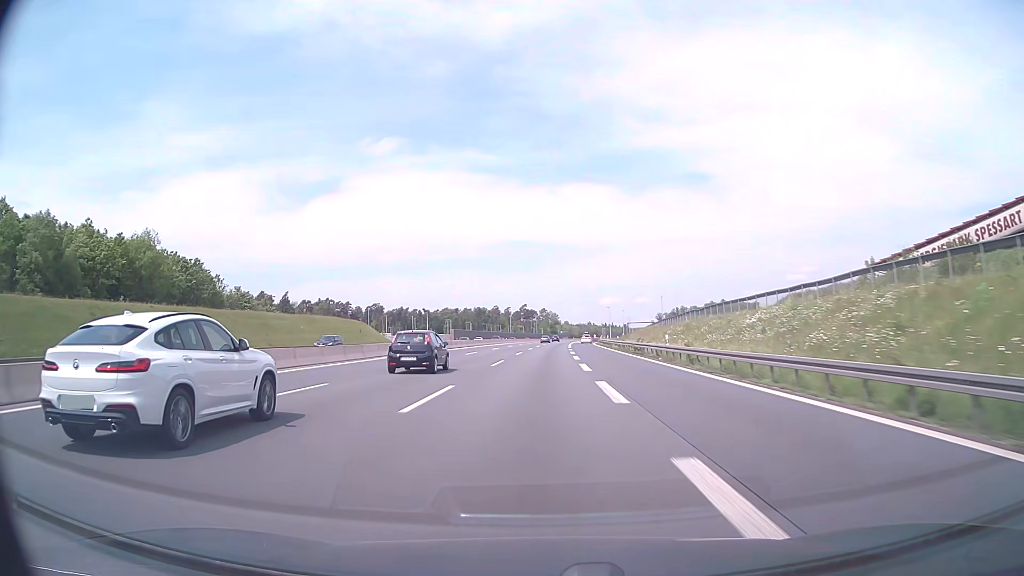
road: motorway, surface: asphalt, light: Day
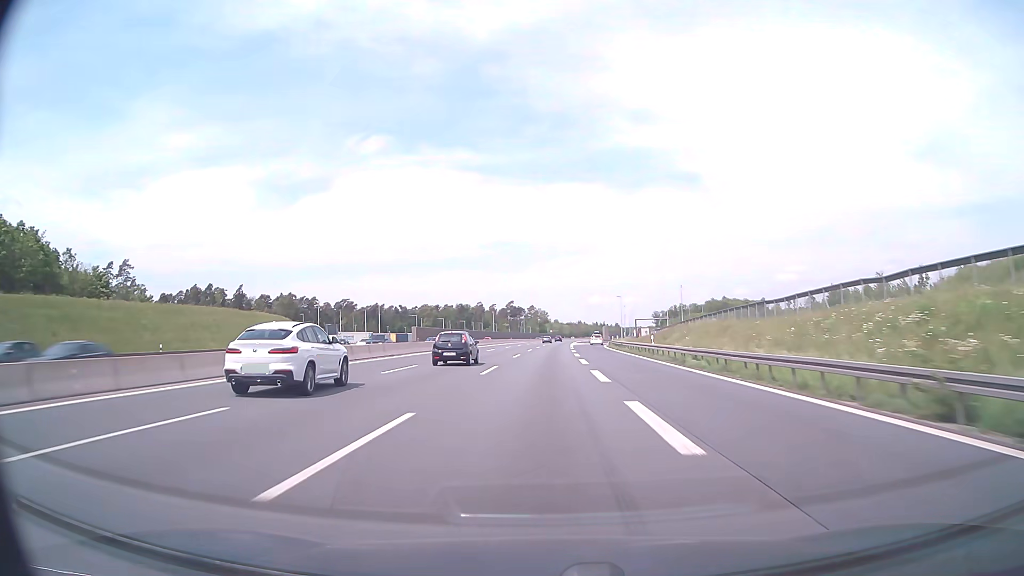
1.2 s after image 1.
(+0.3, +41.3) m; +1°
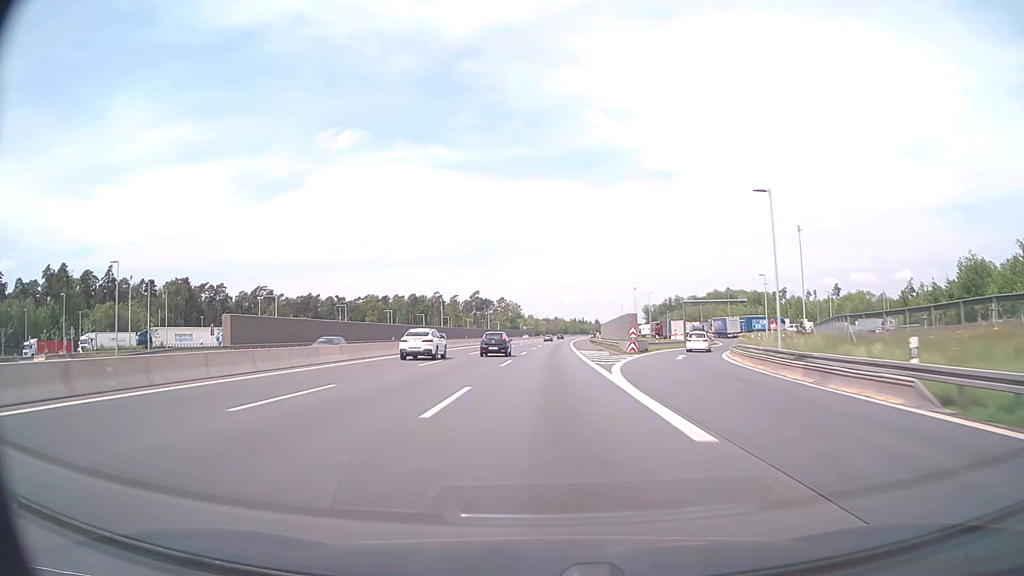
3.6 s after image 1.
(+1.4, +82.7) m; +2°
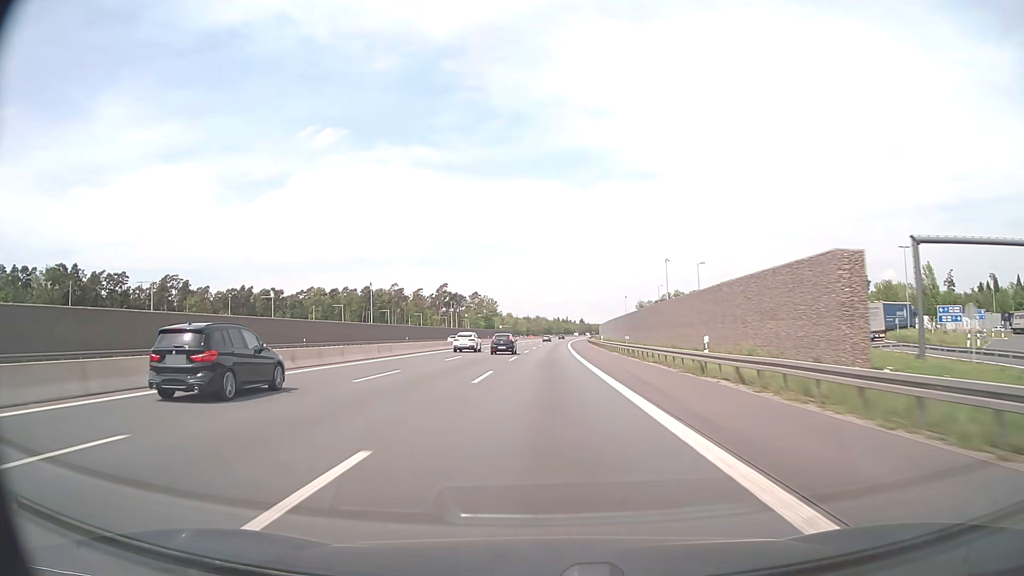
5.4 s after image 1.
(+0.9, +62.0) m; +2°
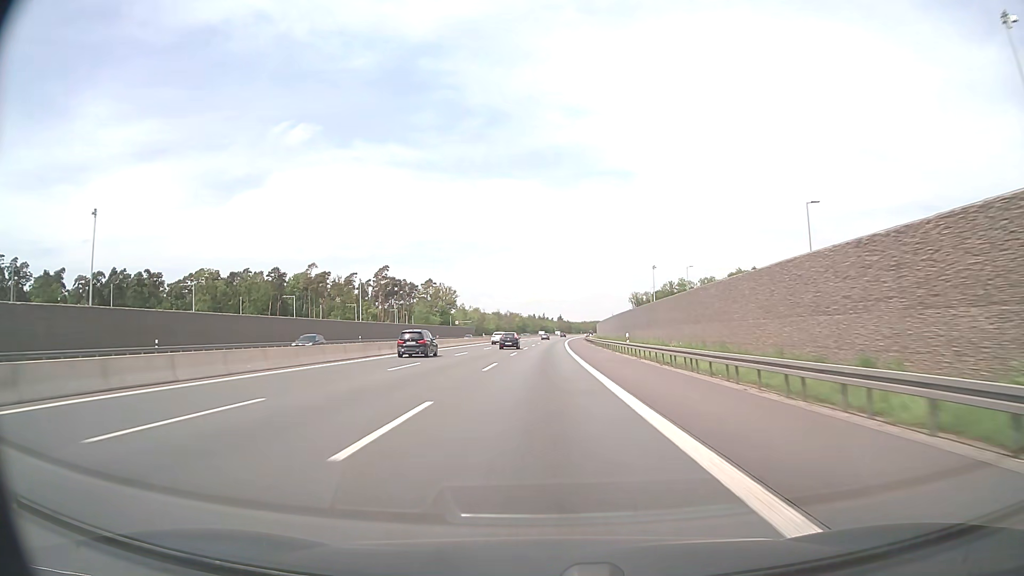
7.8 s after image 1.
(+1.4, +82.7) m; +2°
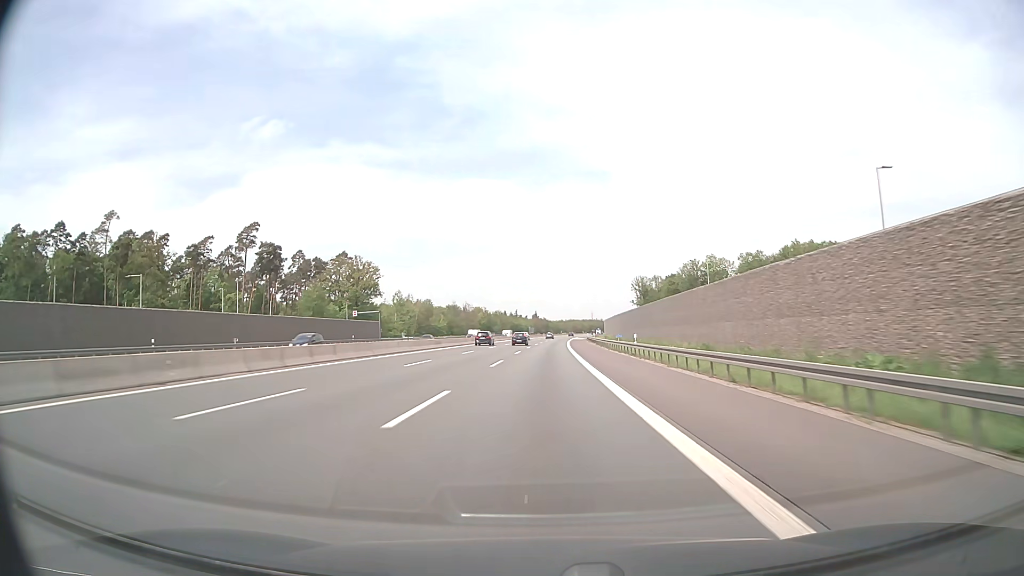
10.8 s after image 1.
(+1.8, +103.3) m; +2°
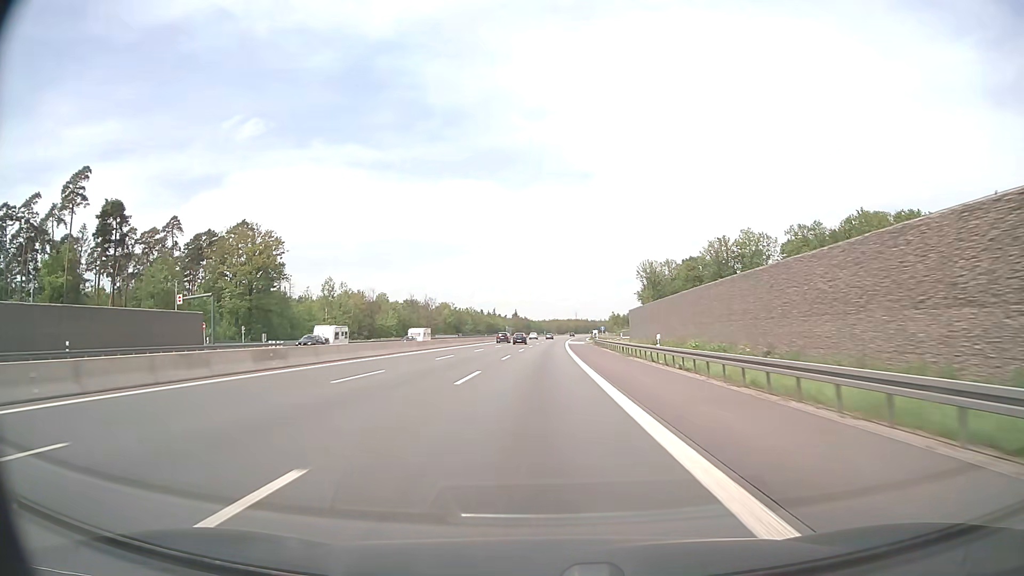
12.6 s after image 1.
(+0.9, +61.9) m; +2°
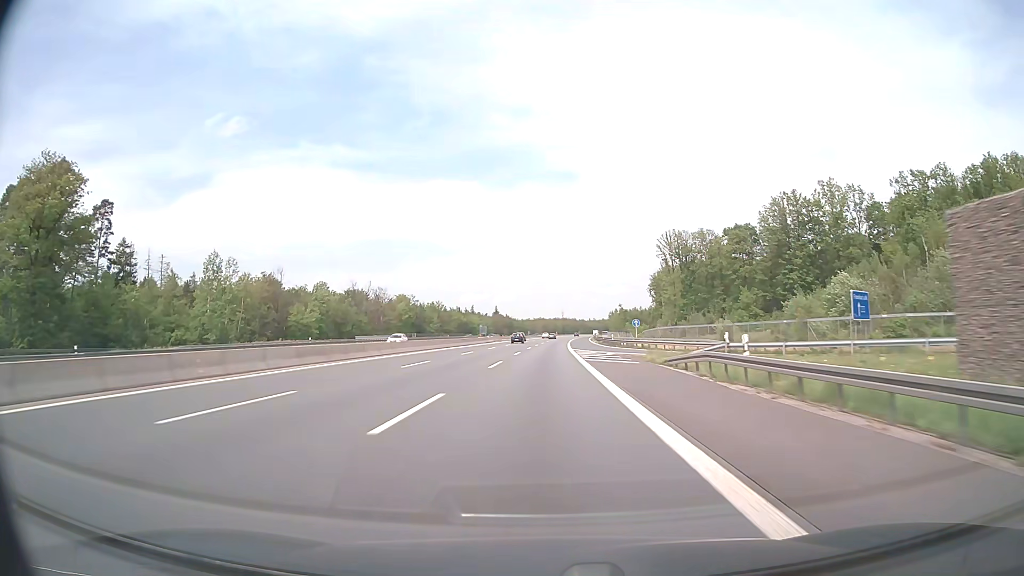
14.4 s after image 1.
(+0.6, +61.9) m; +1°
(0, +10) (0, +20) (0, +30) (0, +40) (0, +50) (+1, +60) (+1, +70) (+1, +80) (+1, +90) (+2, +100) m
